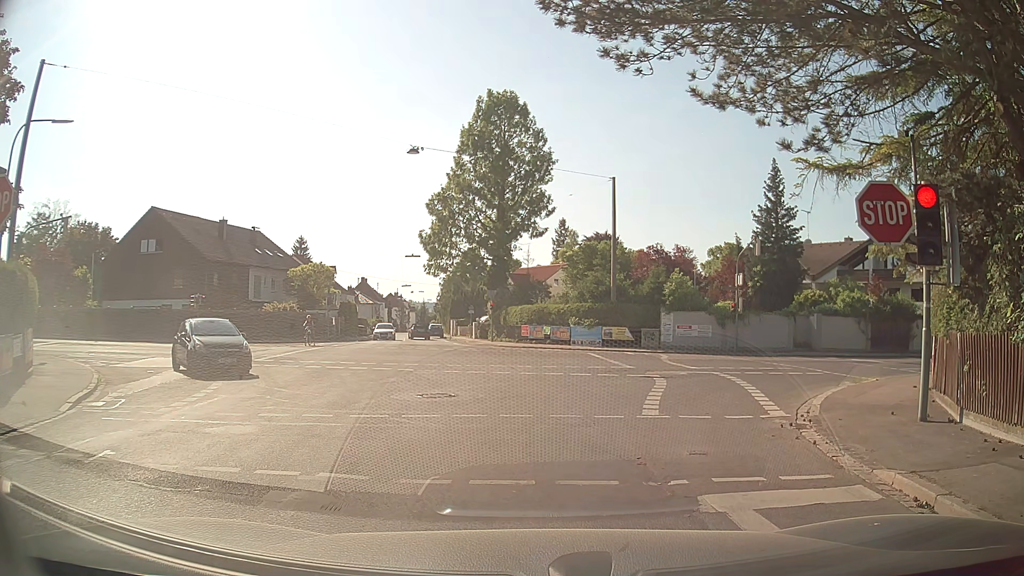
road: secondary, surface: asphalt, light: Day
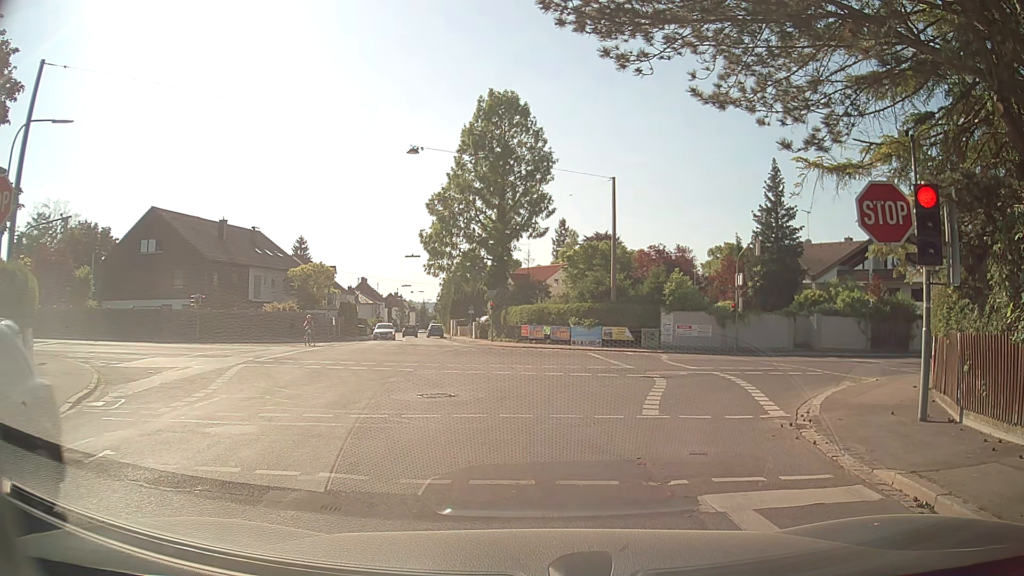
(0.0, 0.0) m; 0°
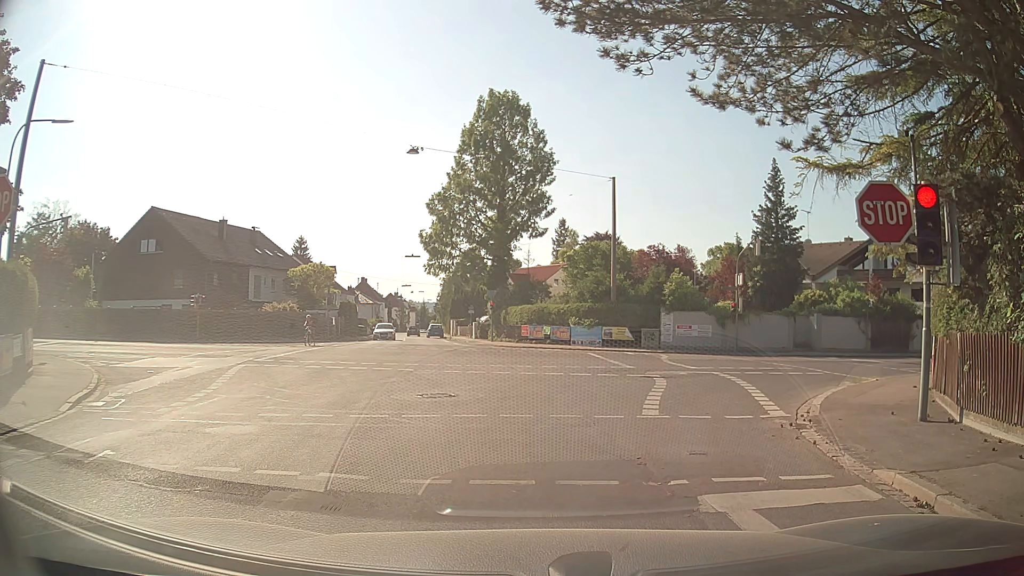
(0.0, 0.0) m; 0°
(-1, +10) (+2, +19) (+9, +26) (+18, +31) (+28, +33) (+38, +35) (+48, +36) (+57, +38) (+67, +40) (+77, +42) m
